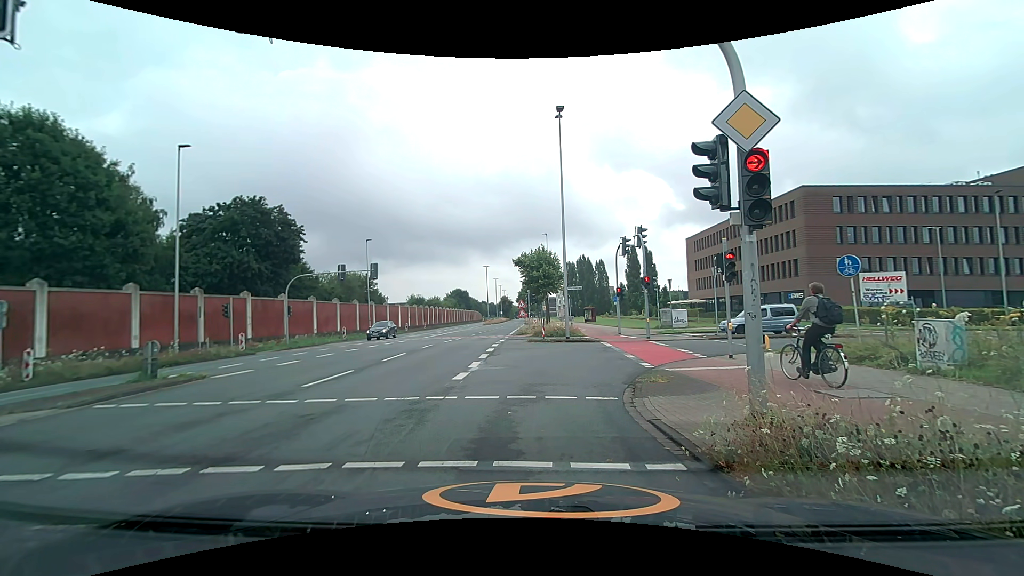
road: secondary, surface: asphalt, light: Day
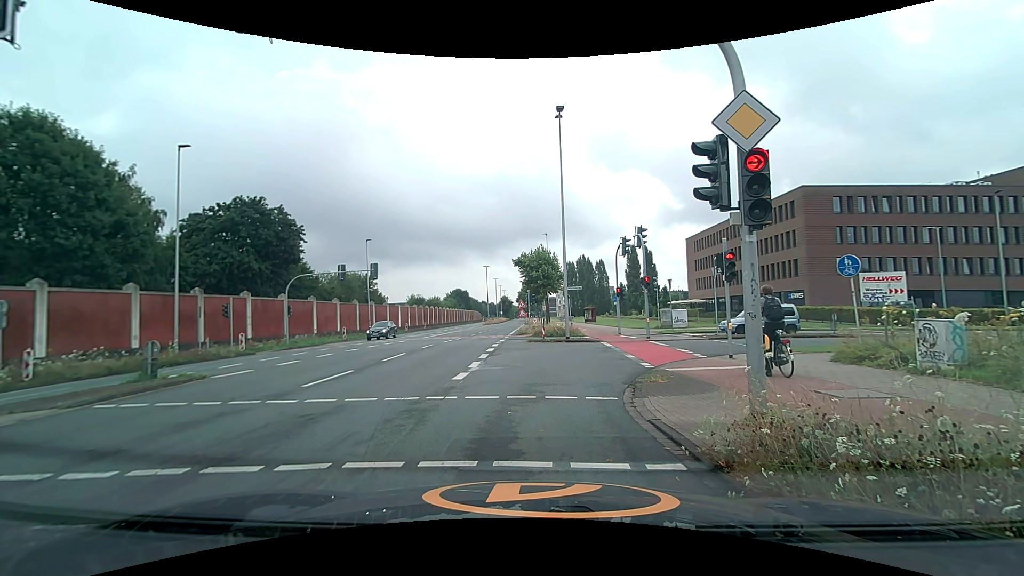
(0.0, 0.0) m; 0°
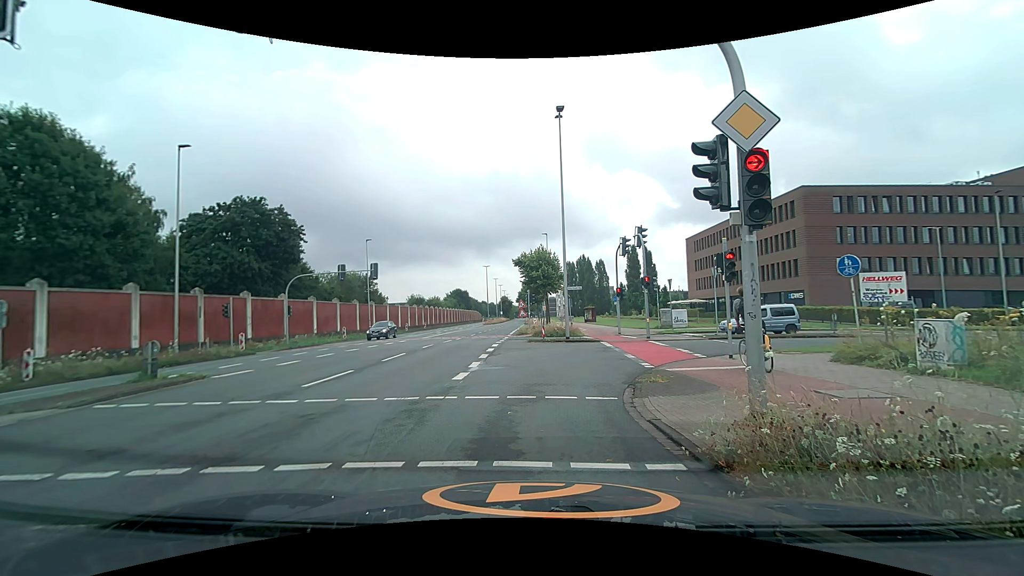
(0.0, 0.0) m; 0°
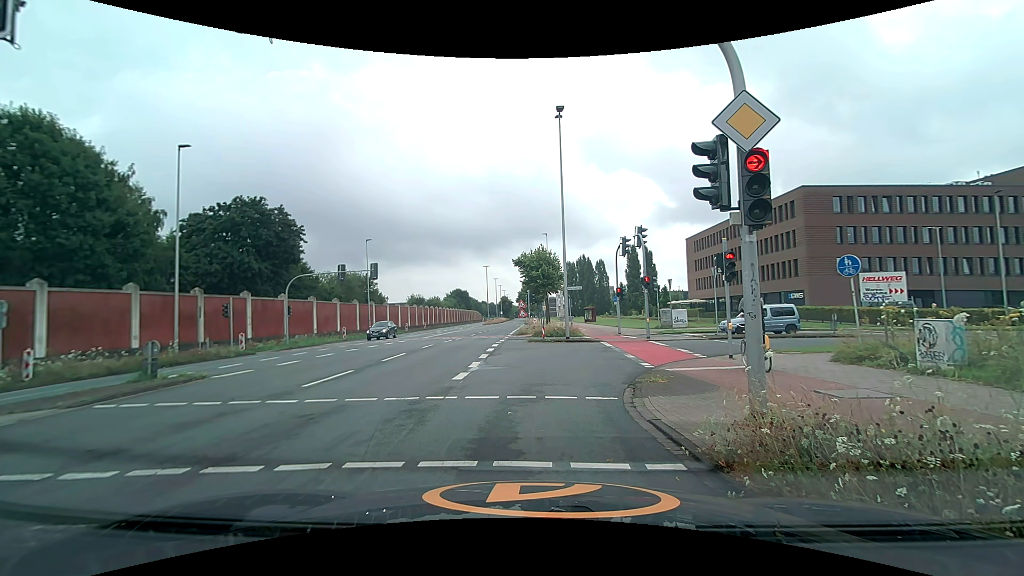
(0.0, 0.0) m; 0°
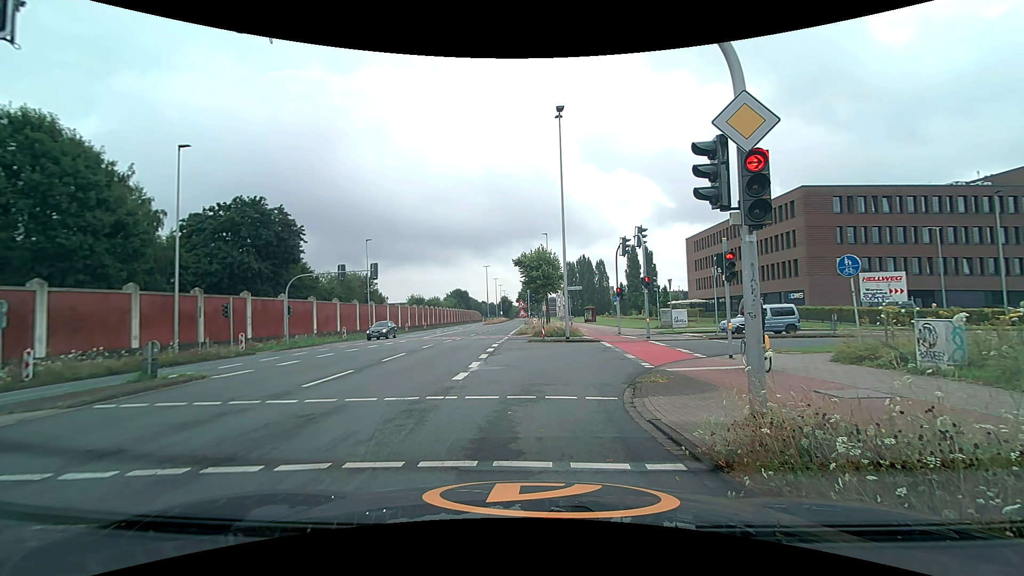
(0.0, 0.0) m; 0°
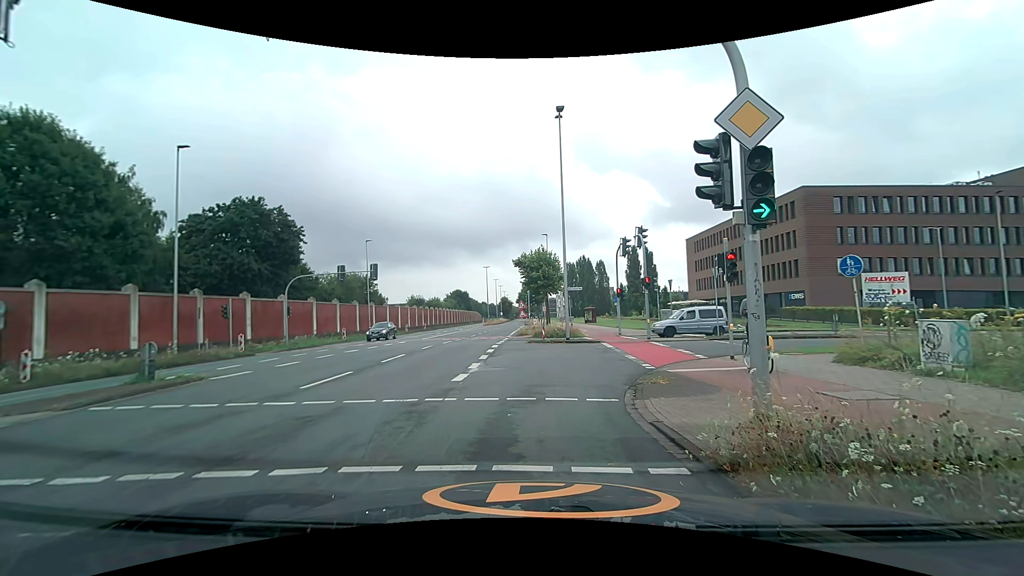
(0.0, +0.1) m; 0°
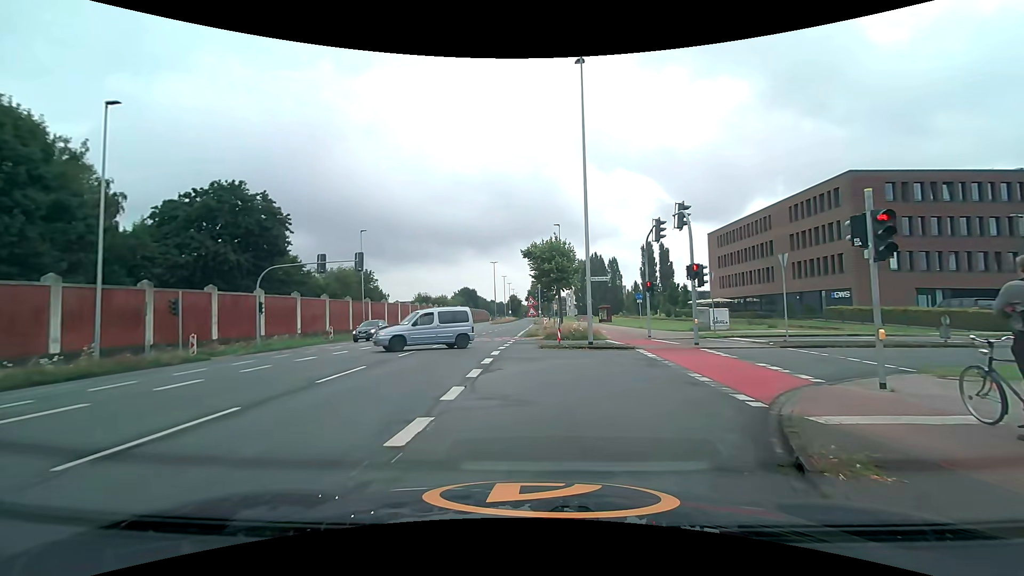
(-0.1, +6.2) m; -1°
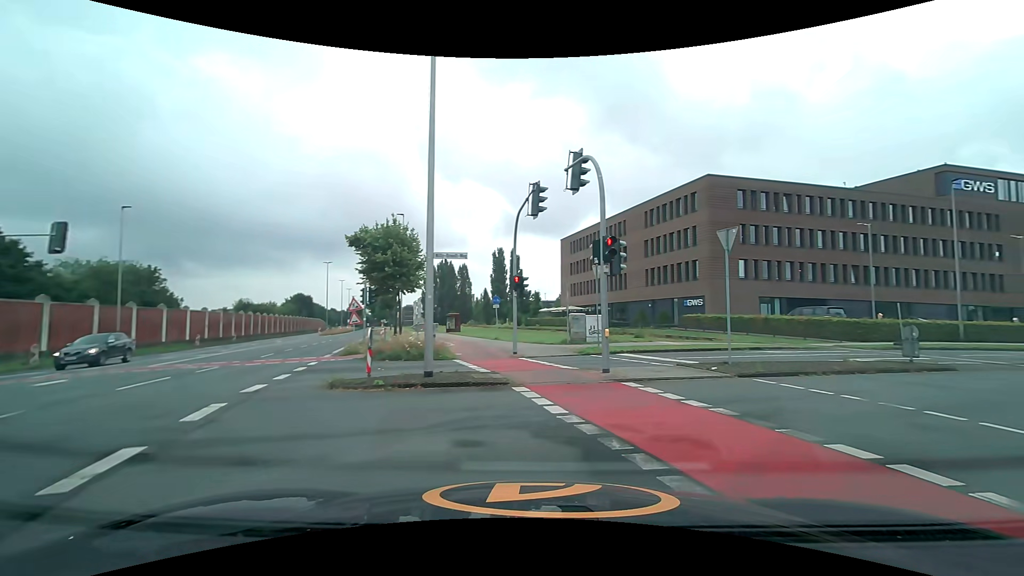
(+0.7, +9.5) m; +18°
